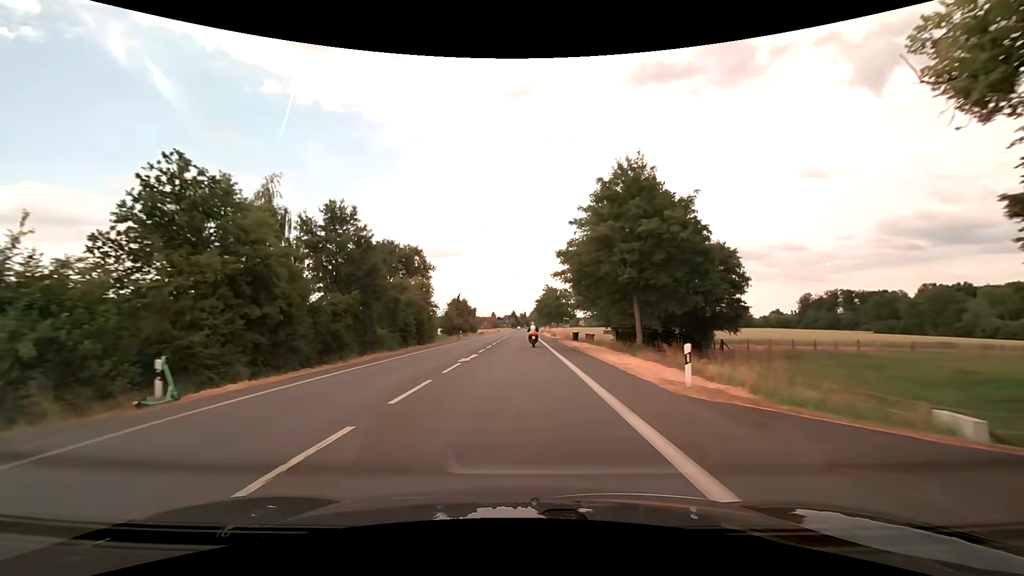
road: secondary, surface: asphalt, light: Day
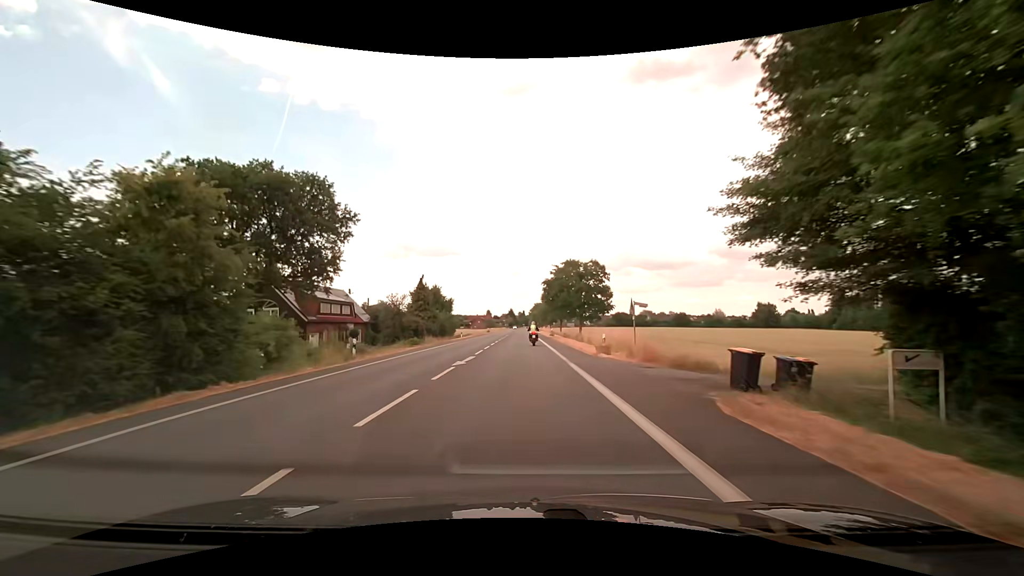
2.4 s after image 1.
(0.0, +41.7) m; 0°
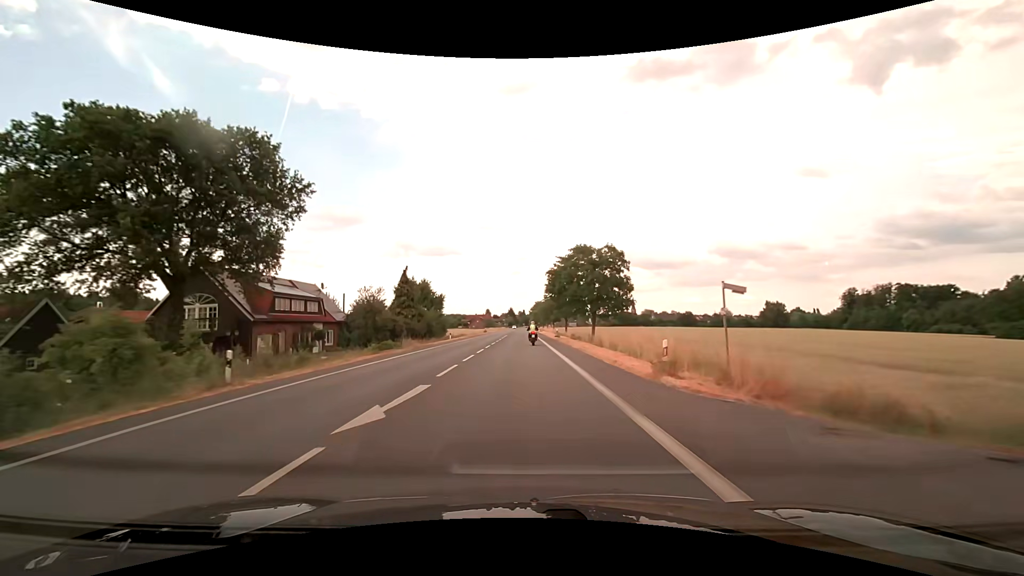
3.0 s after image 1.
(0.0, +10.6) m; 0°
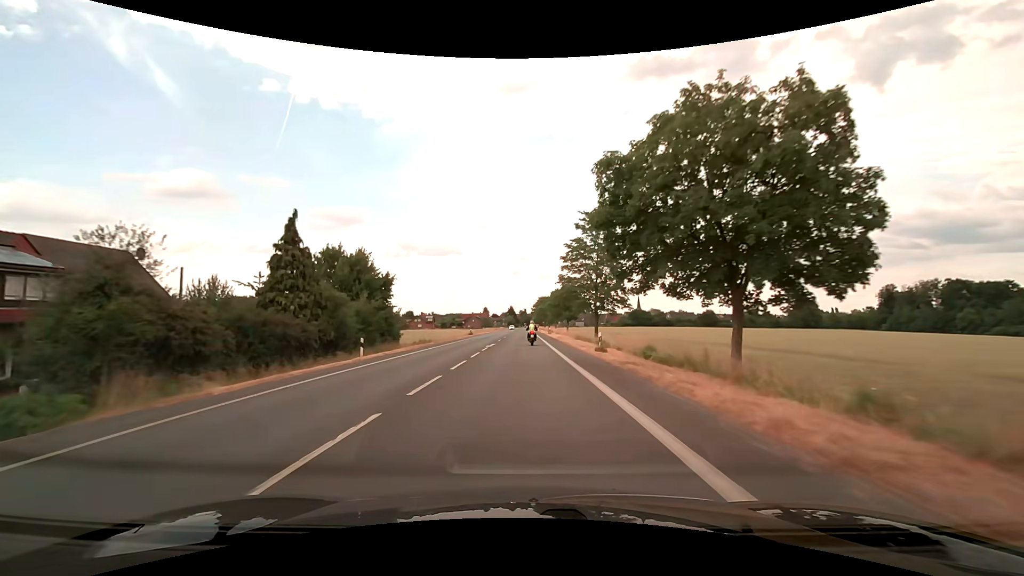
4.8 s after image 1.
(+0.1, +31.9) m; 0°
(0, +10) (0, +20) (0, +30) (0, +40) (0, +50) (0, +60) (0, +70) (0, +80) (0, +90) (0, +100) m
